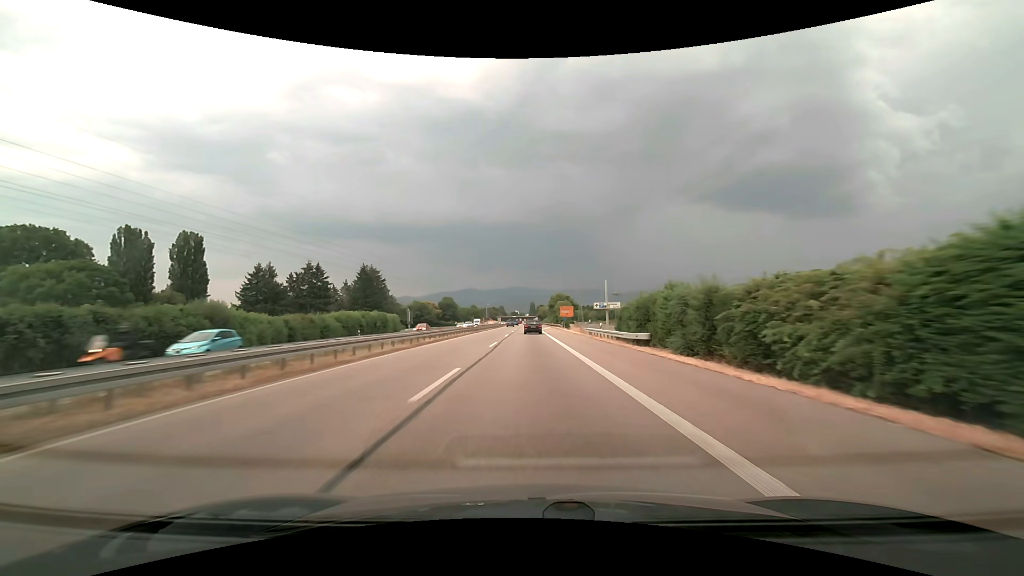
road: trunk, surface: asphalt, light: Day
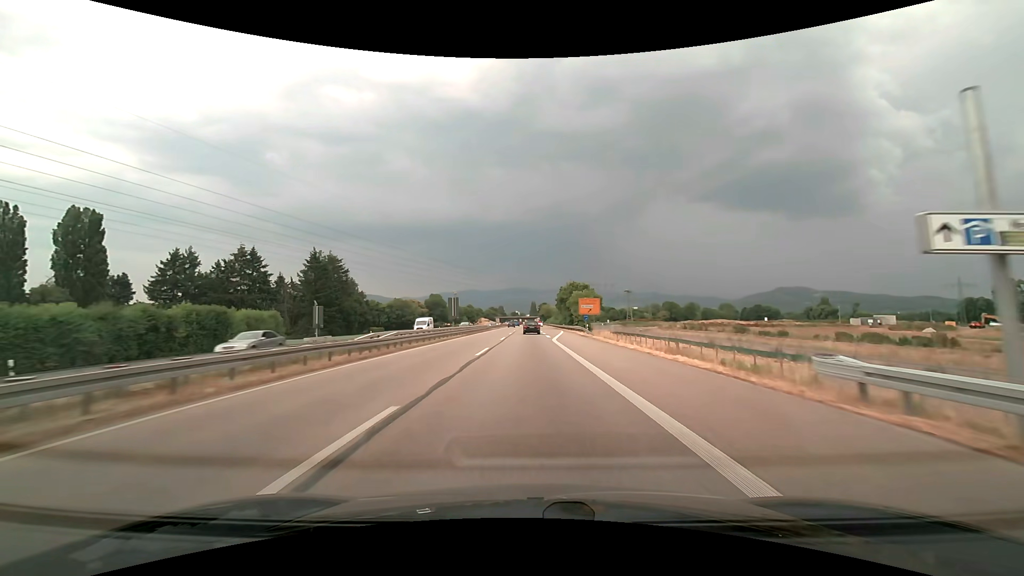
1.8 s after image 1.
(0.0, +42.4) m; 0°
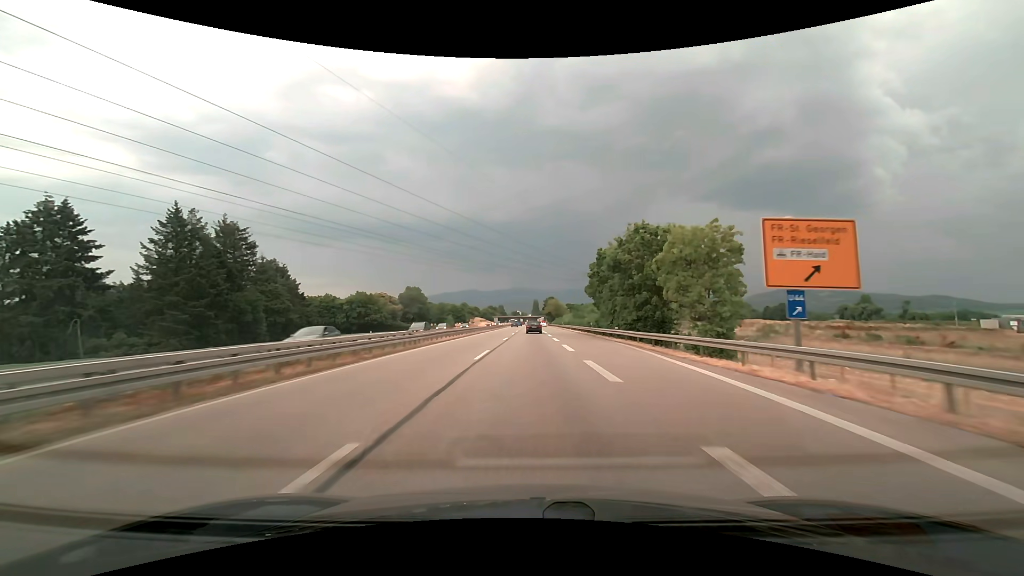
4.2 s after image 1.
(-0.2, +56.6) m; 0°
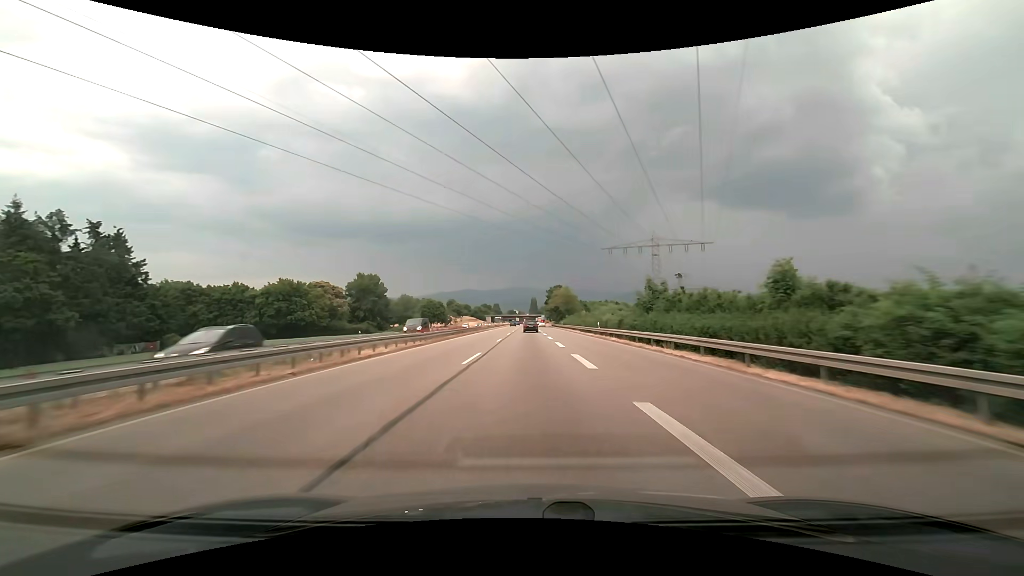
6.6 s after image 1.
(+0.2, +56.9) m; 0°
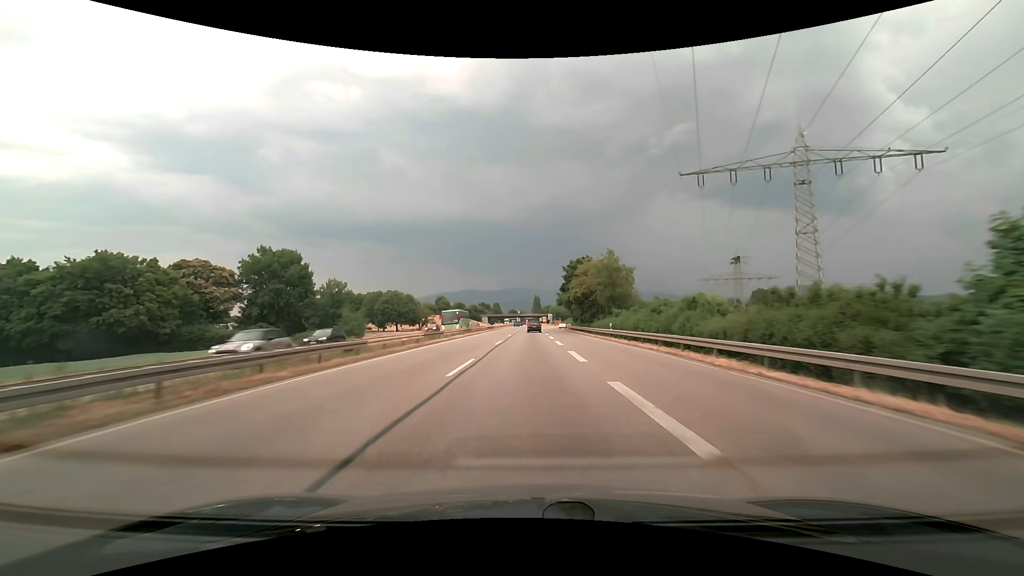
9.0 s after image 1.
(0.0, +57.3) m; 0°
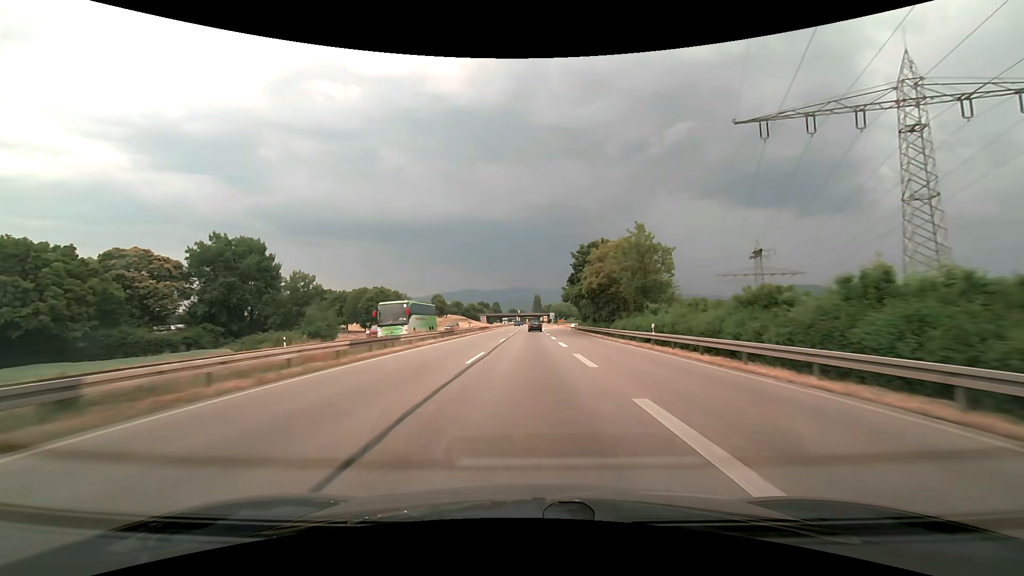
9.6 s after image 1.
(0.0, +14.5) m; 0°
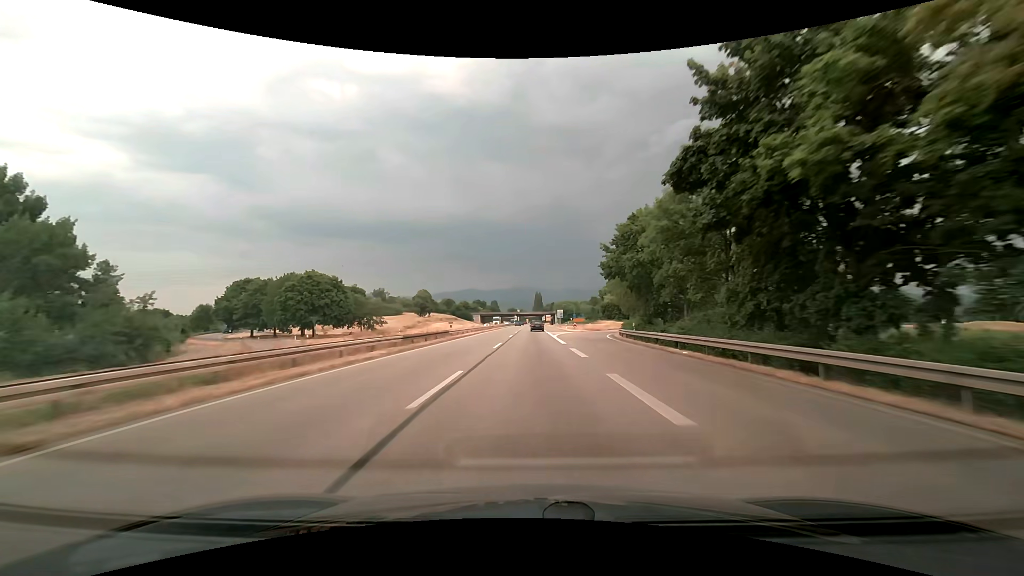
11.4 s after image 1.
(0.0, +44.2) m; 0°
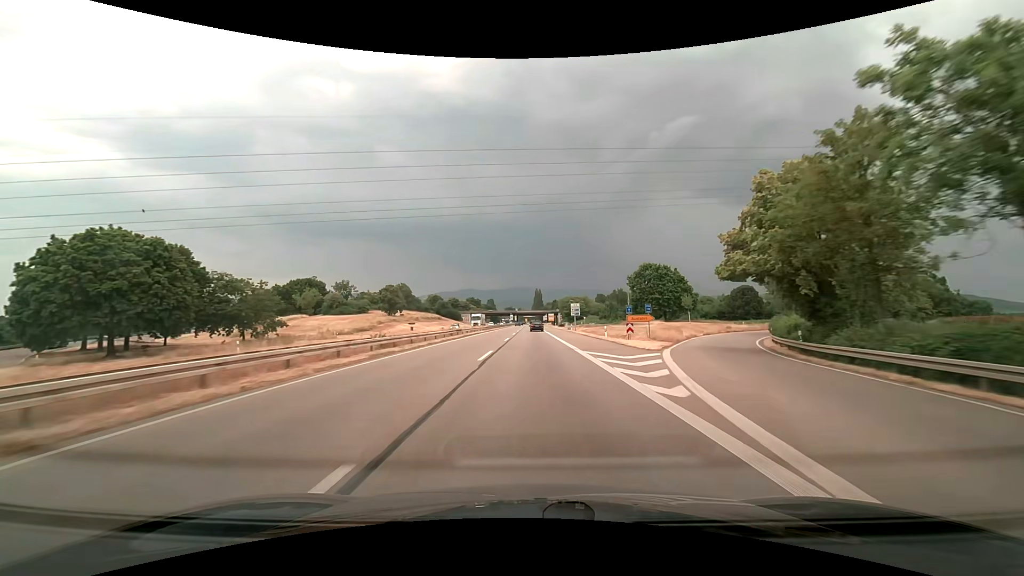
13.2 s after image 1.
(0.0, +44.8) m; 0°
(0, +10) (0, +20) (0, +30) (0, +40) (0, +50) (0, +60) (0, +70) (0, +80) (0, +90) (0, +100) m
